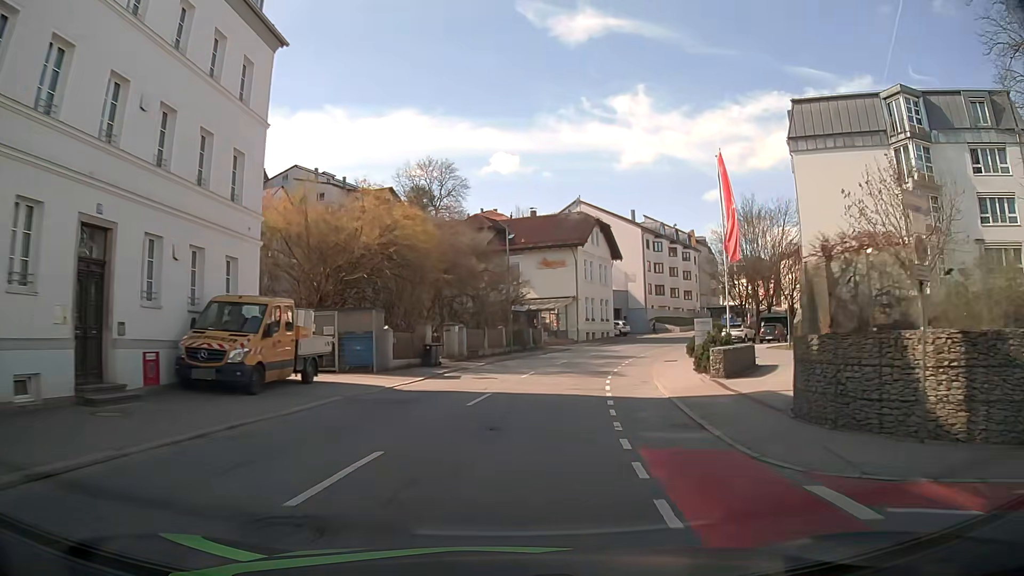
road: tertiary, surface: asphalt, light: Day
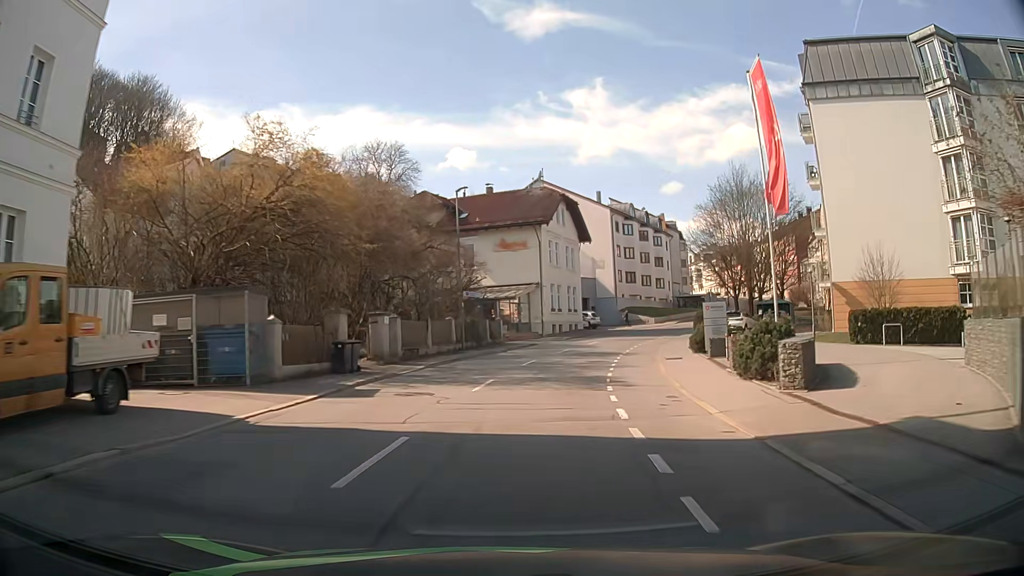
(+0.3, +8.4) m; +4°
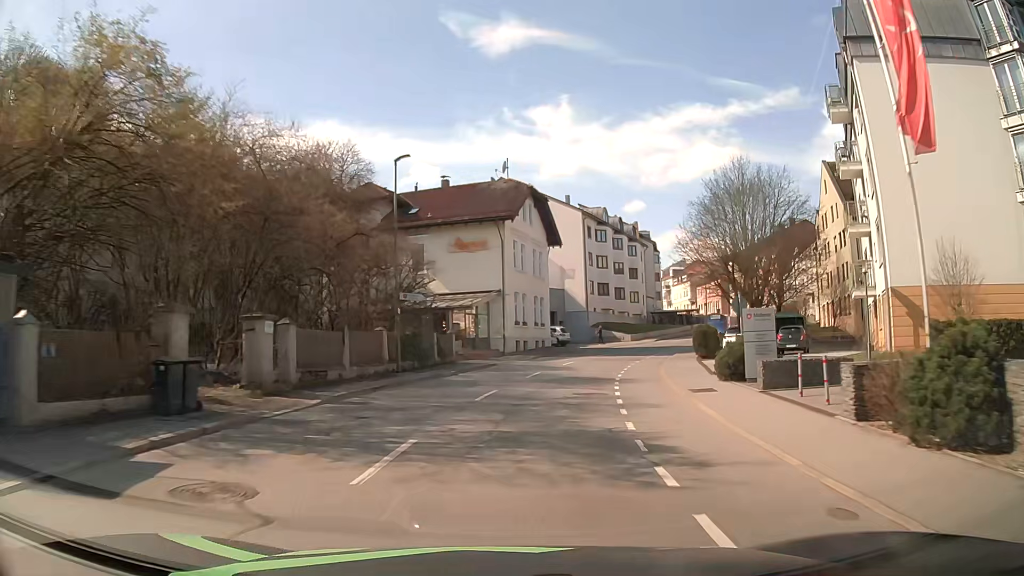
(+0.2, +8.5) m; +4°
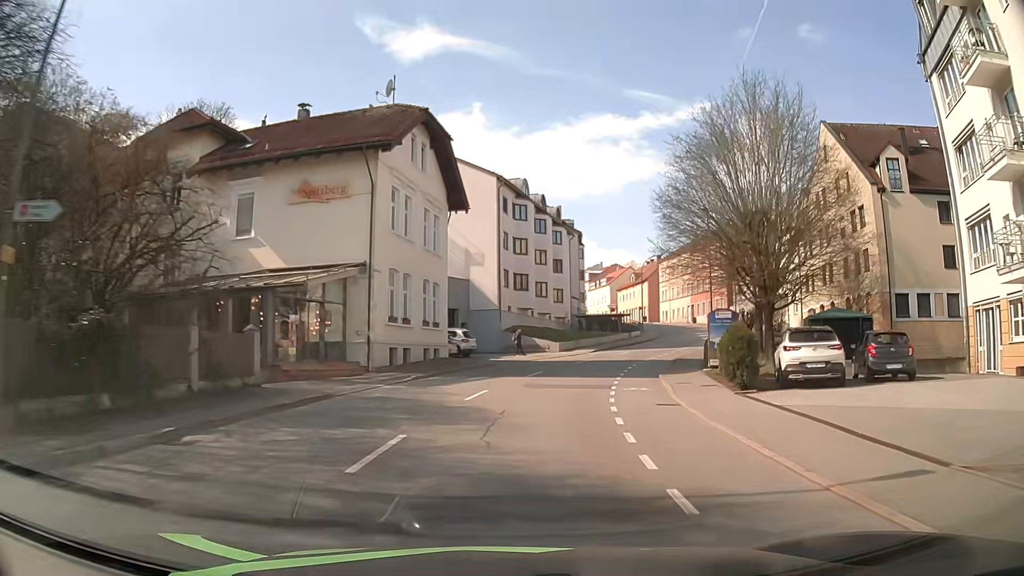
(+1.1, +17.1) m; +8°
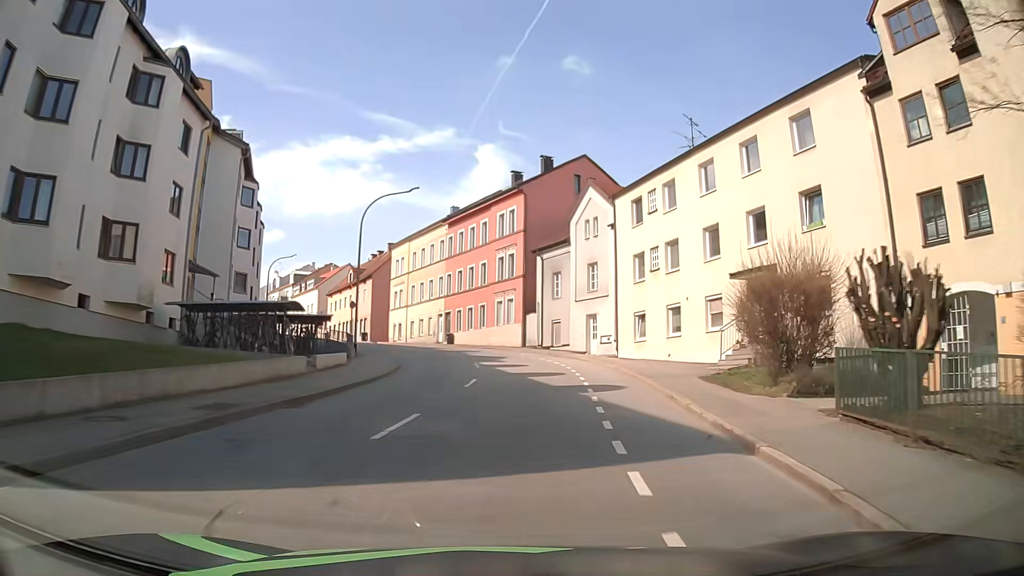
(+8.5, +41.2) m; +24°
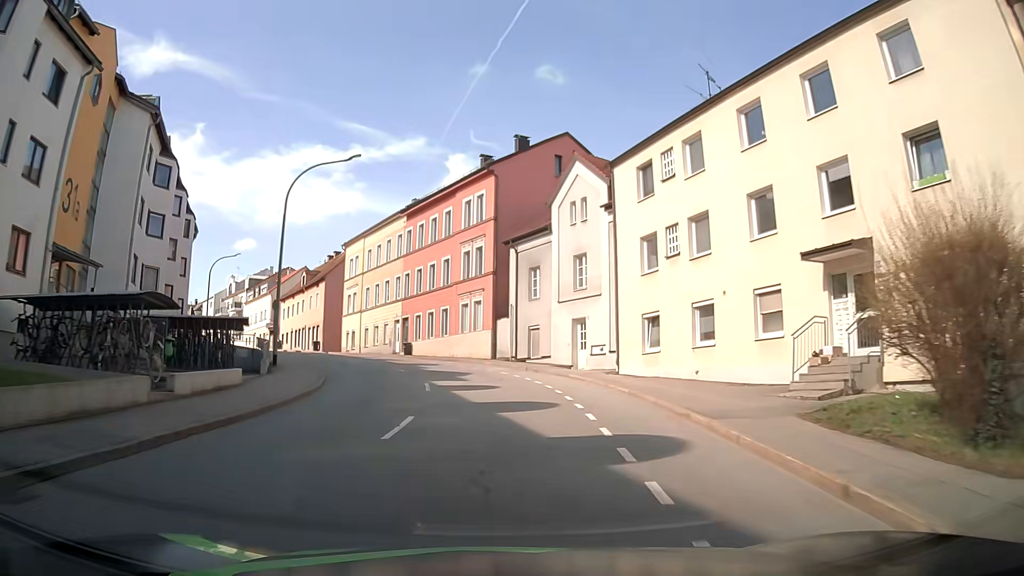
(+0.2, +8.3) m; +3°
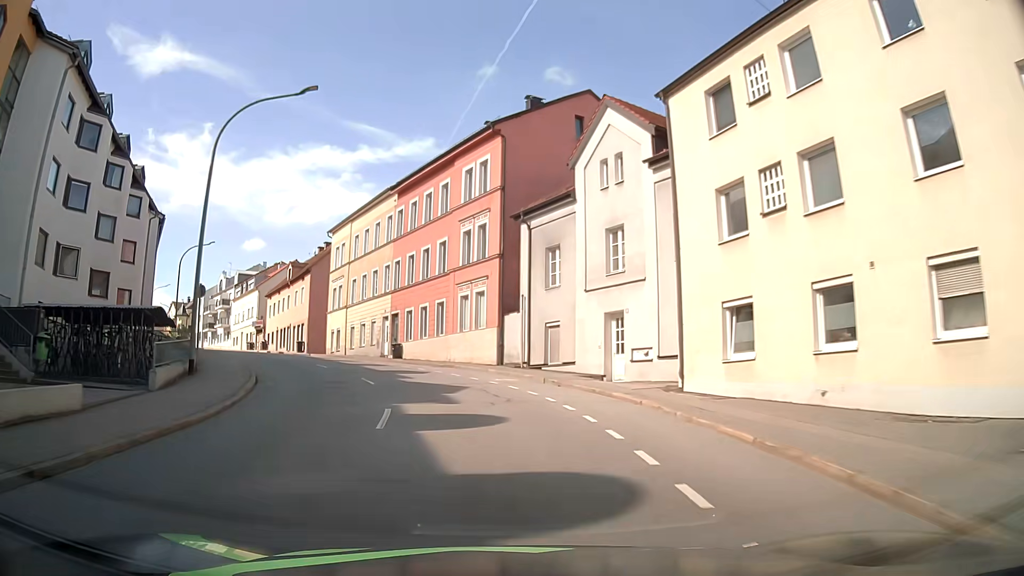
(0.0, +8.2) m; 0°
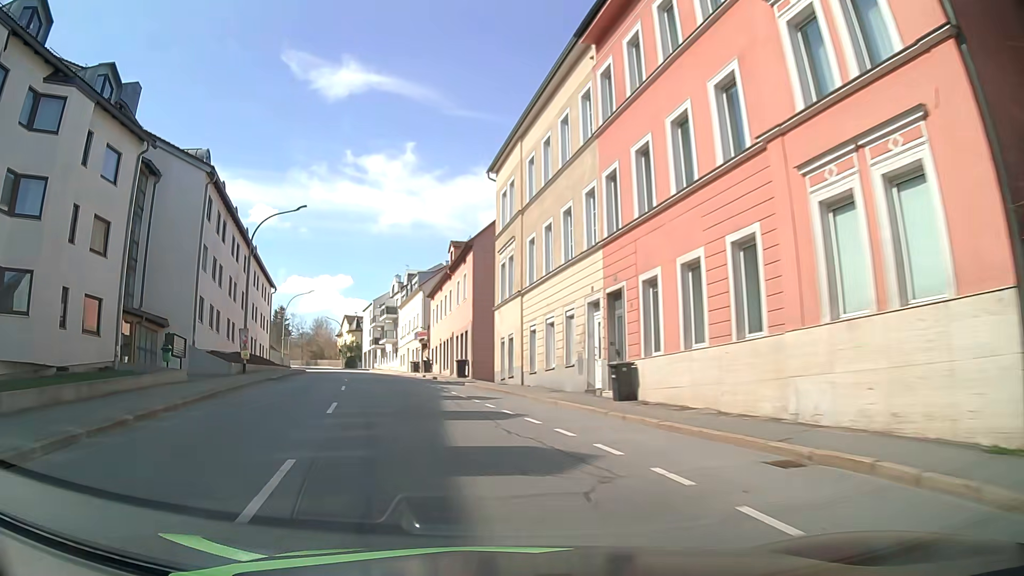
(-3.3, +23.8) m; -18°
(-1, +10) (-3, +20) (-5, +29) (-8, +39) (-10, +49) (-13, +59) (-16, +68) (-19, +78) (-22, +87) (-26, +96) m
